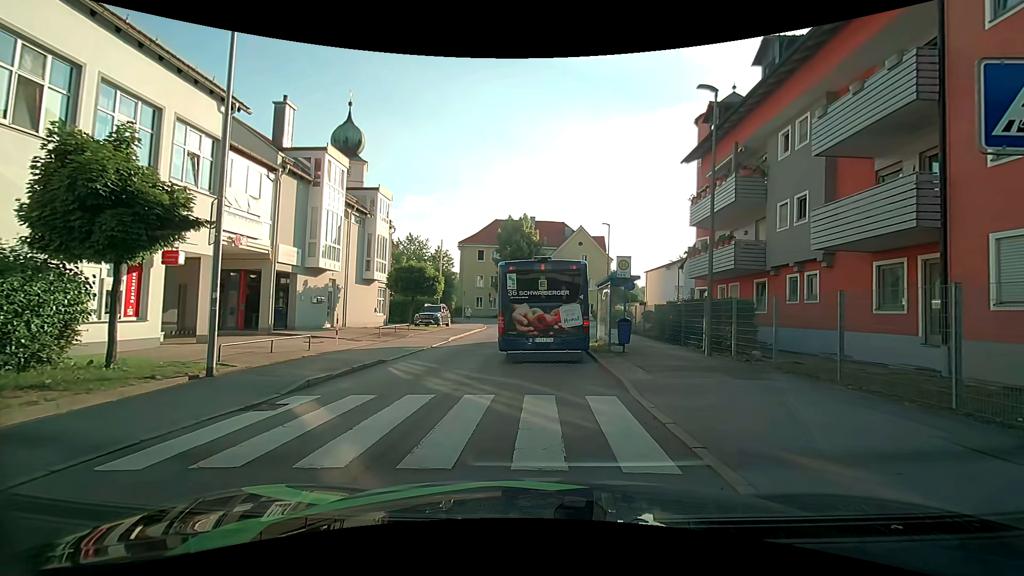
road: unclassified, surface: asphalt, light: Day
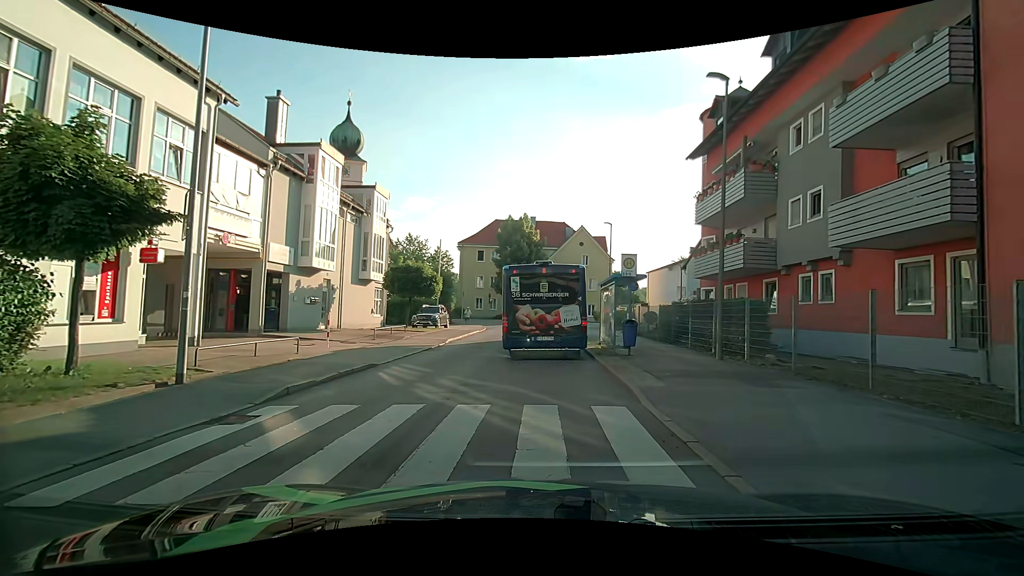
(0.0, +0.9) m; +2°
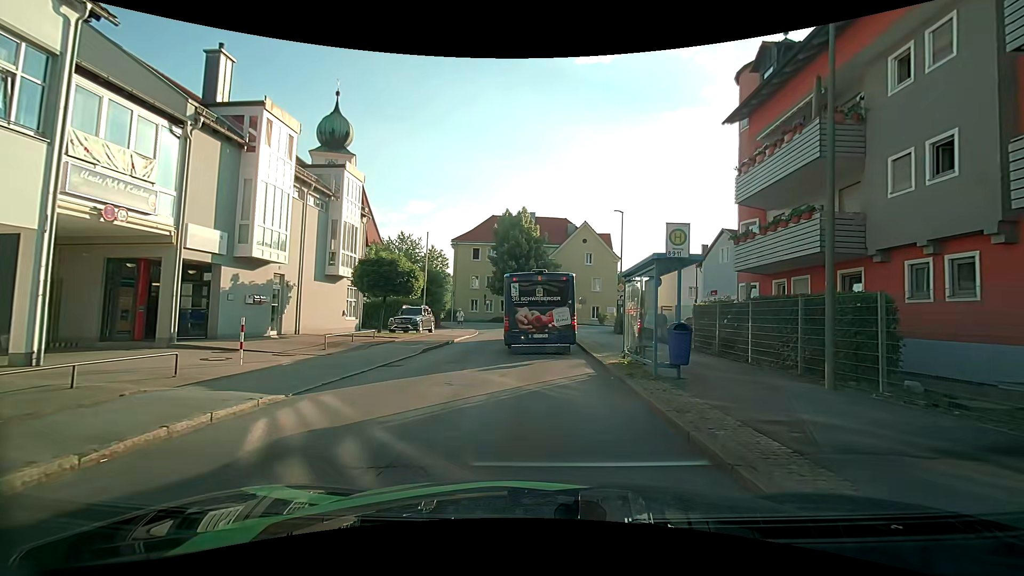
(-0.1, +5.5) m; -1°
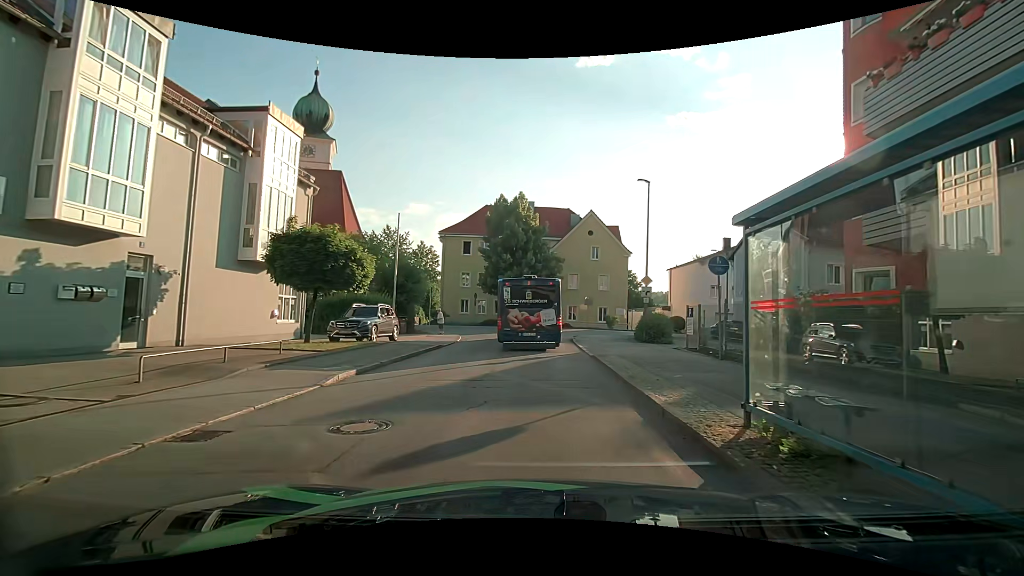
(0.0, +8.2) m; +1°
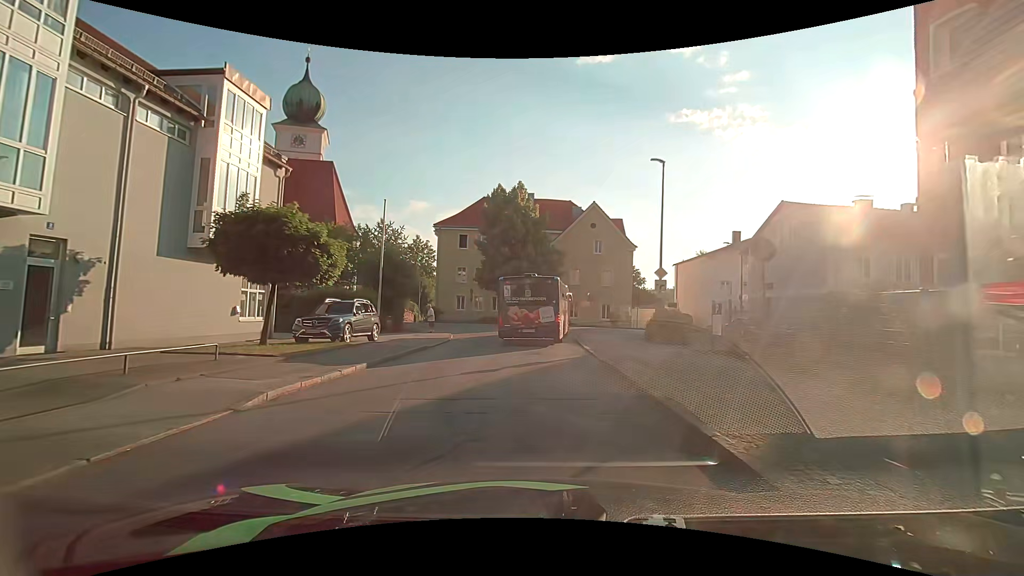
(0.0, +2.9) m; -1°
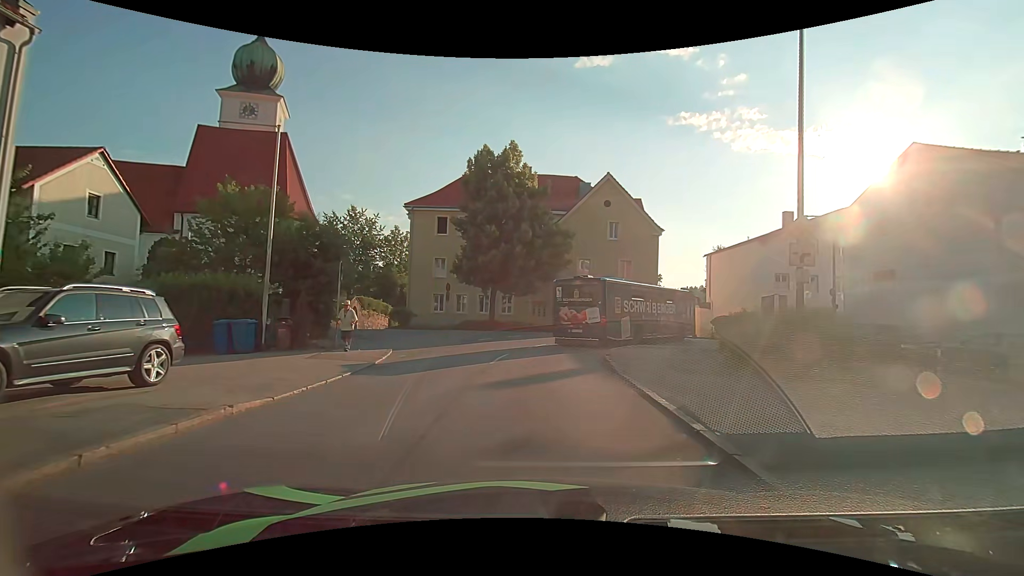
(0.0, +11.8) m; 0°
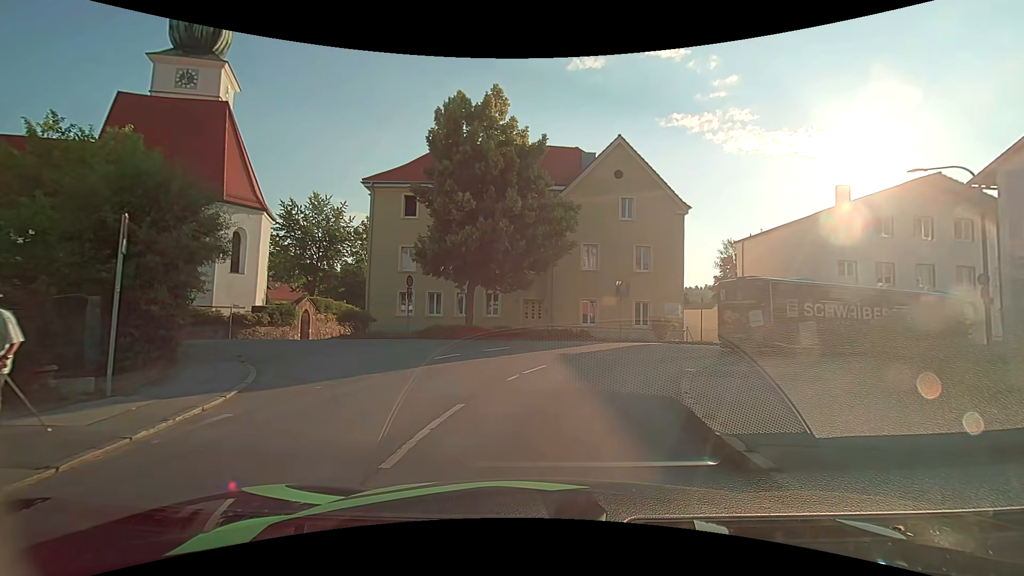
(+0.1, +9.1) m; +2°
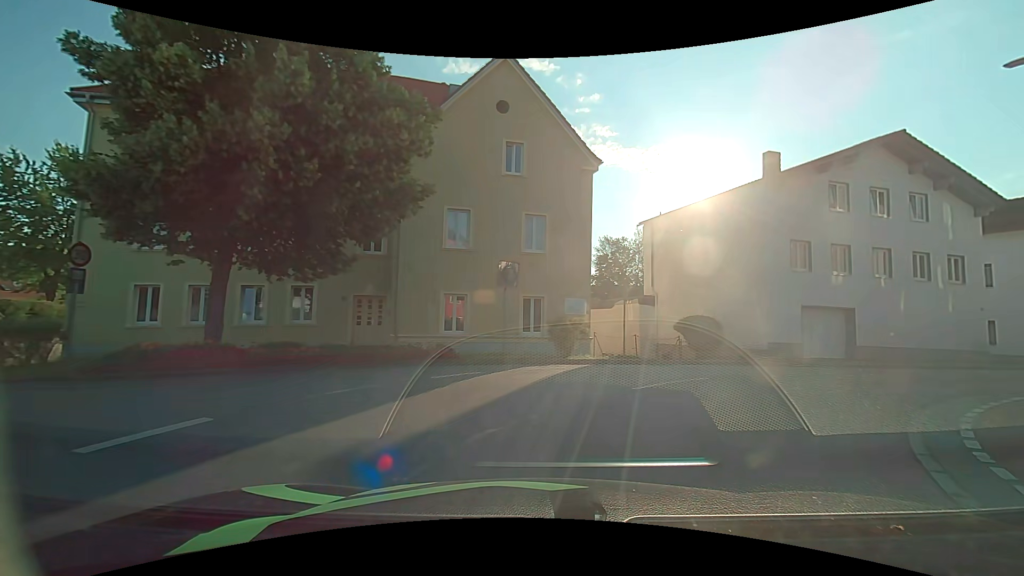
(+0.8, +11.7) m; +13°
(+3, +9) (+10, +16) (+20, +19) (+29, +22) (+39, +25) (+48, +28) (+58, +30) (+68, +32) (+78, +34) (+88, +36) m
